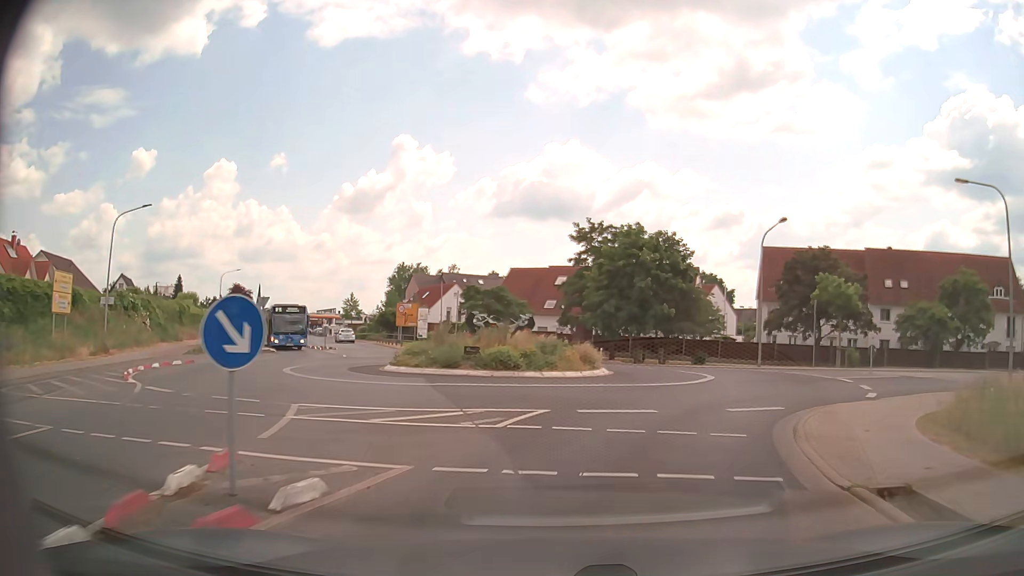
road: tertiary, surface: asphalt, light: Day
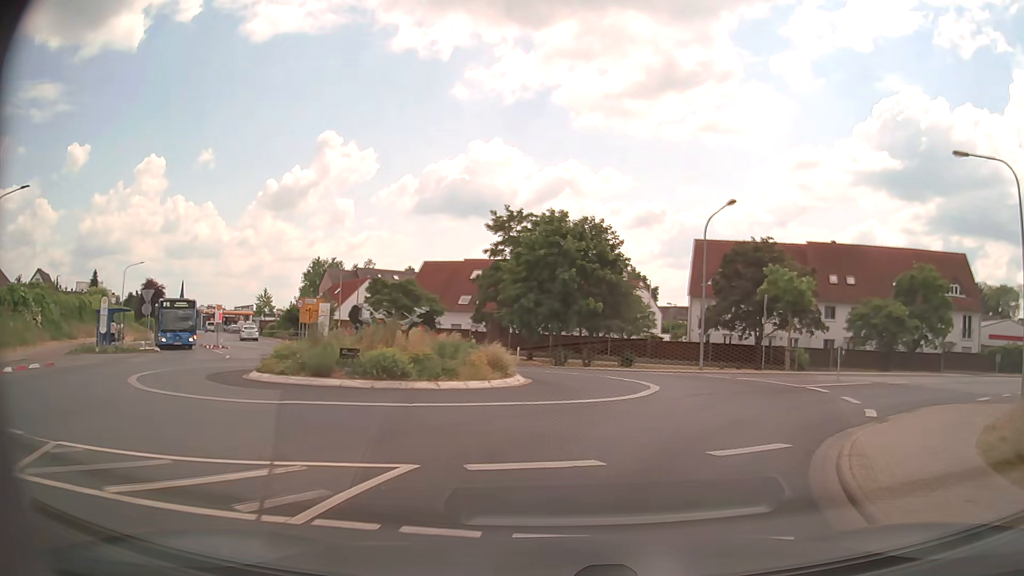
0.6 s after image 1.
(+0.3, +4.8) m; +7°
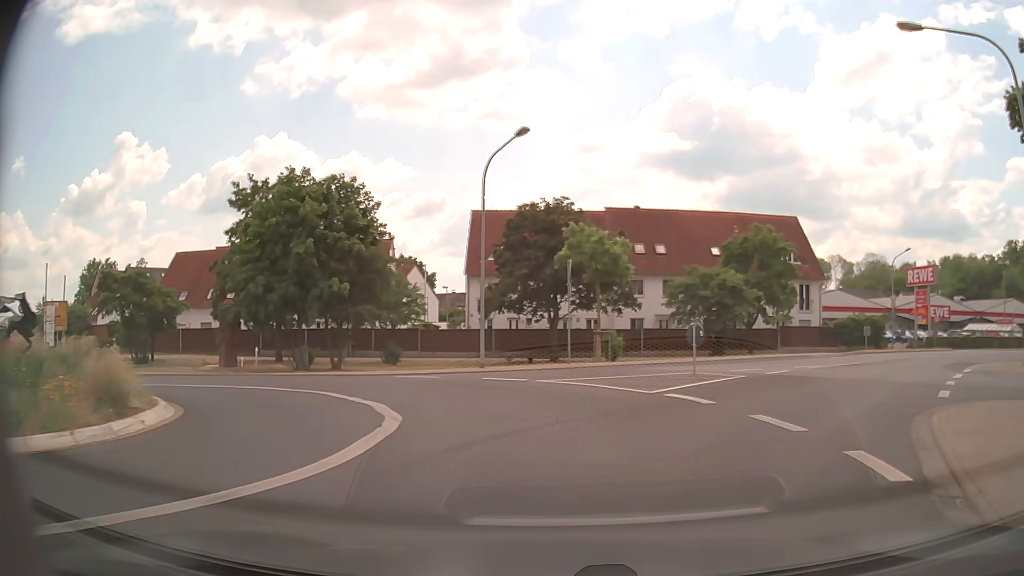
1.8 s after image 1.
(+1.4, +8.8) m; +19°
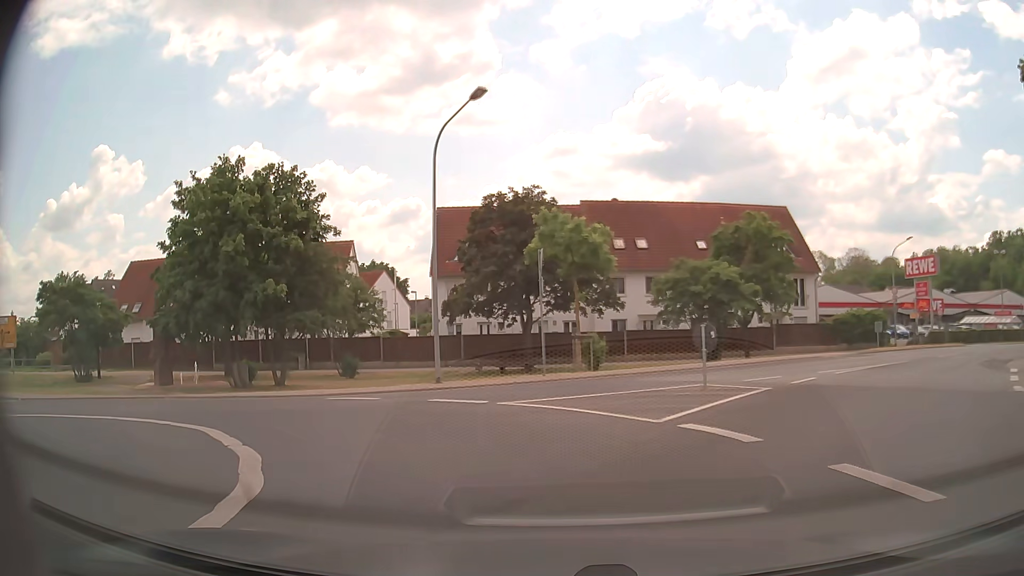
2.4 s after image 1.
(+0.1, +4.1) m; +2°
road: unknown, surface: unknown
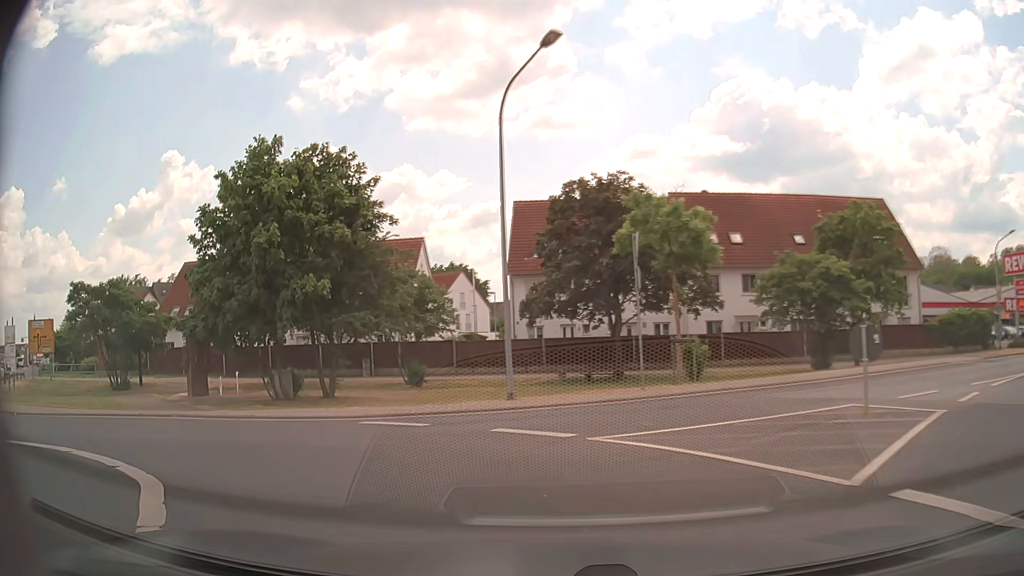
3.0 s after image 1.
(-0.2, +3.7) m; -7°
